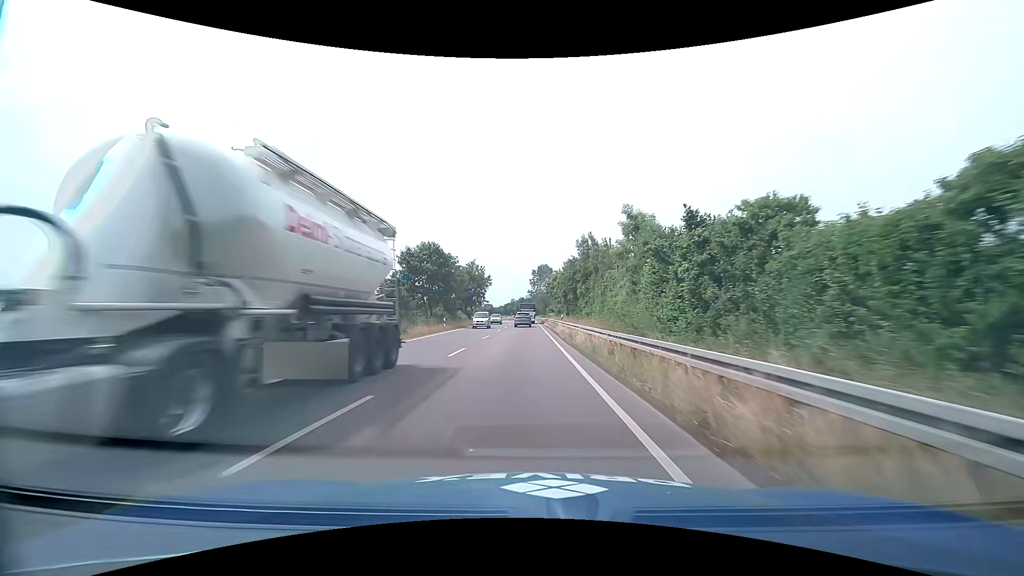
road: primary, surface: asphalt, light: Day
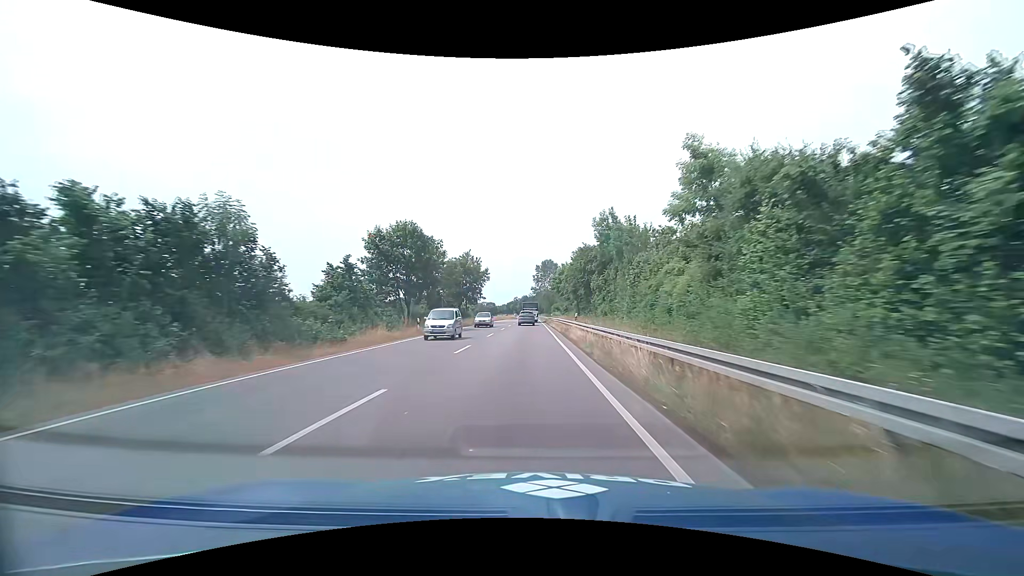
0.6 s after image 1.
(0.0, +11.4) m; 0°
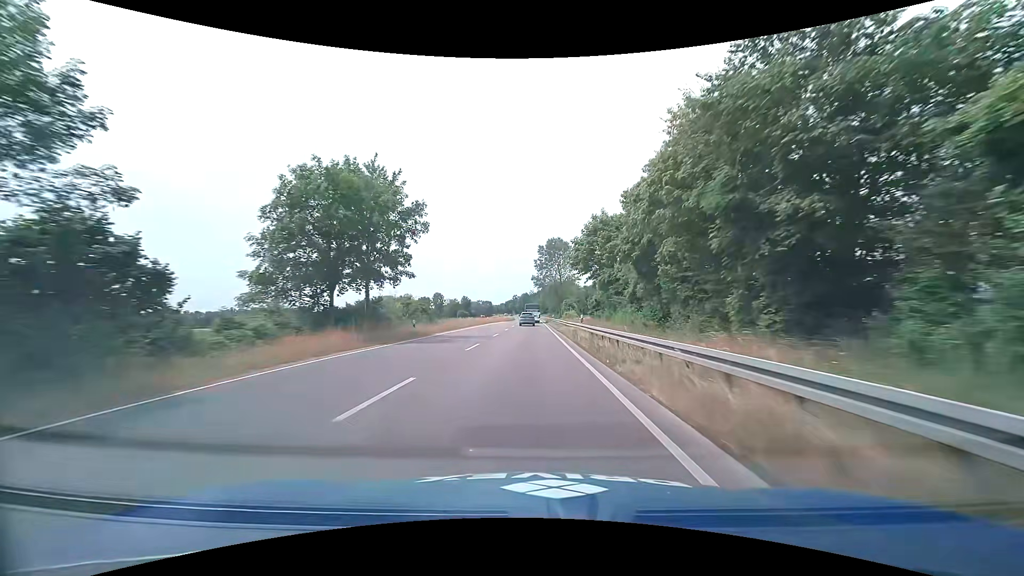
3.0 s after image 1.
(-0.2, +46.8) m; 0°
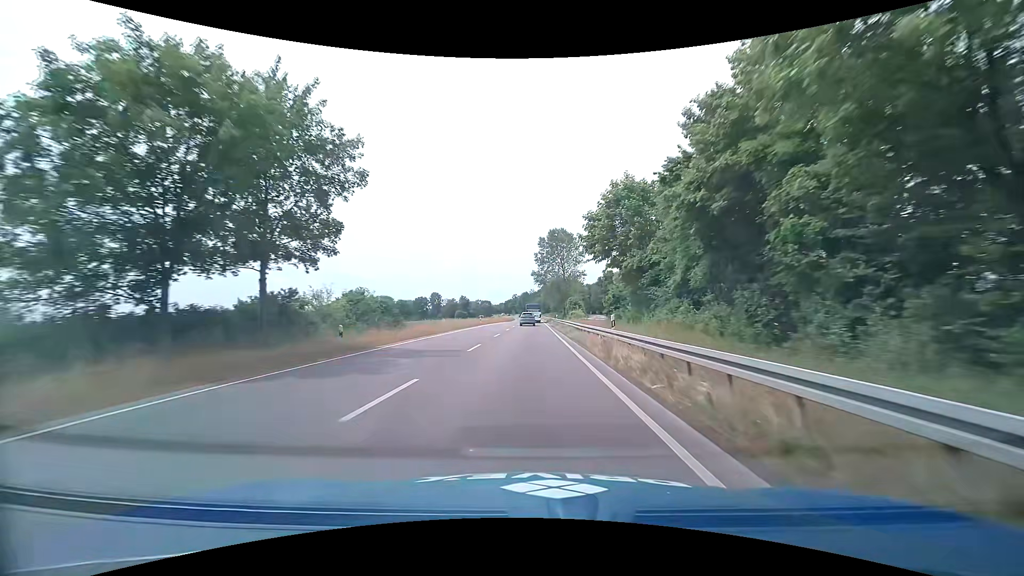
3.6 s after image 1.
(0.0, +12.0) m; 0°
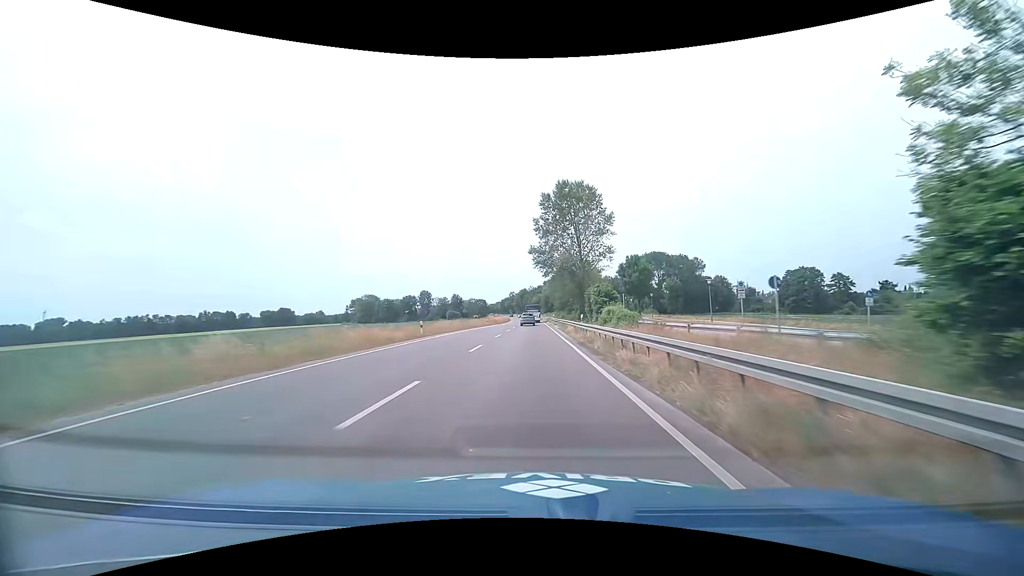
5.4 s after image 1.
(+0.1, +36.5) m; 0°
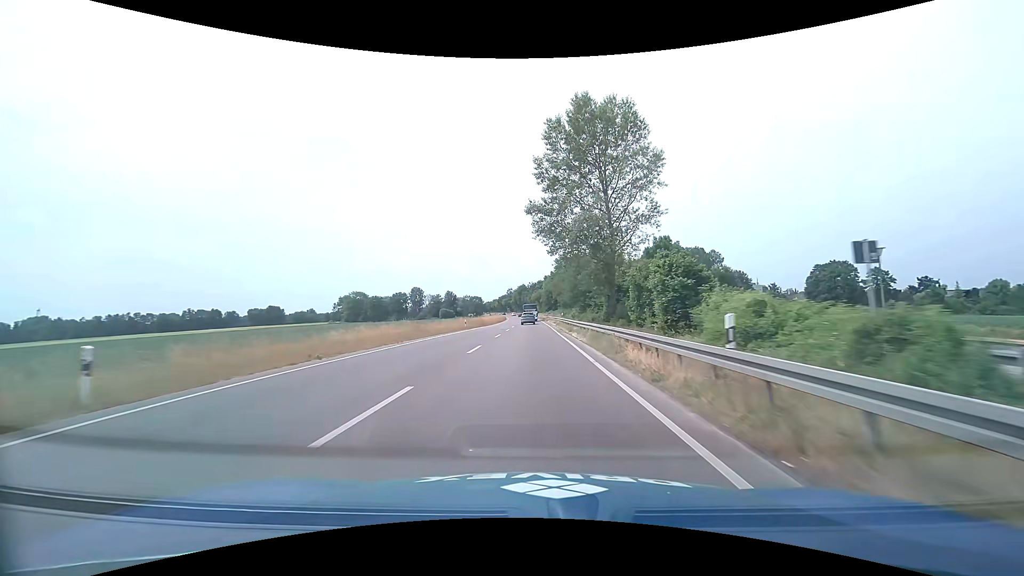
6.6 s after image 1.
(+0.1, +24.8) m; 0°
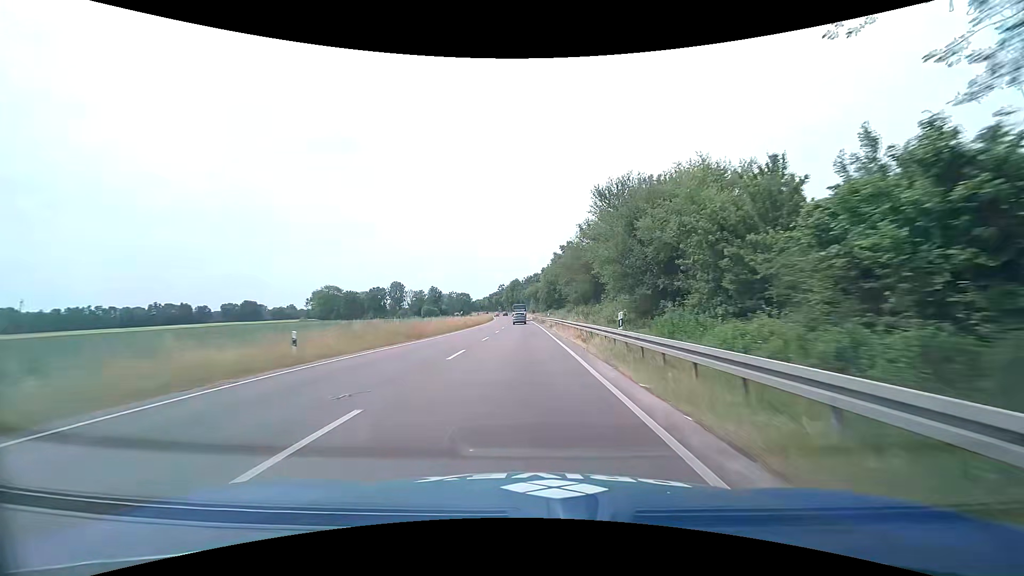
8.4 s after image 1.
(+0.2, +38.1) m; 0°
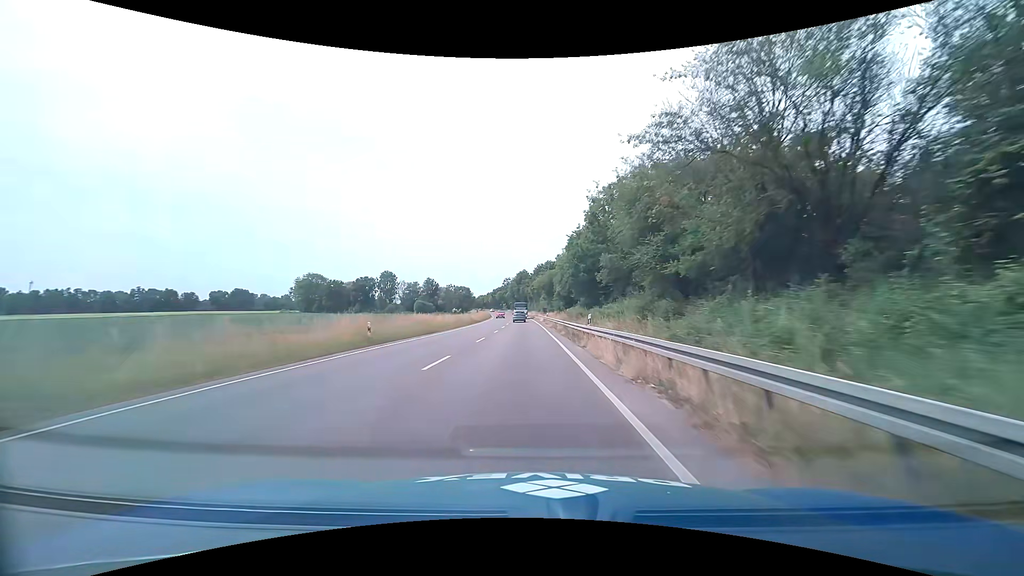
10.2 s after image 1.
(-0.1, +39.2) m; -1°
(0, +10) (0, +20) (0, +30) (-1, +40) (-1, +50) (-1, +60) (-2, +70) (-2, +80) (-3, +90) (-3, +100) m
